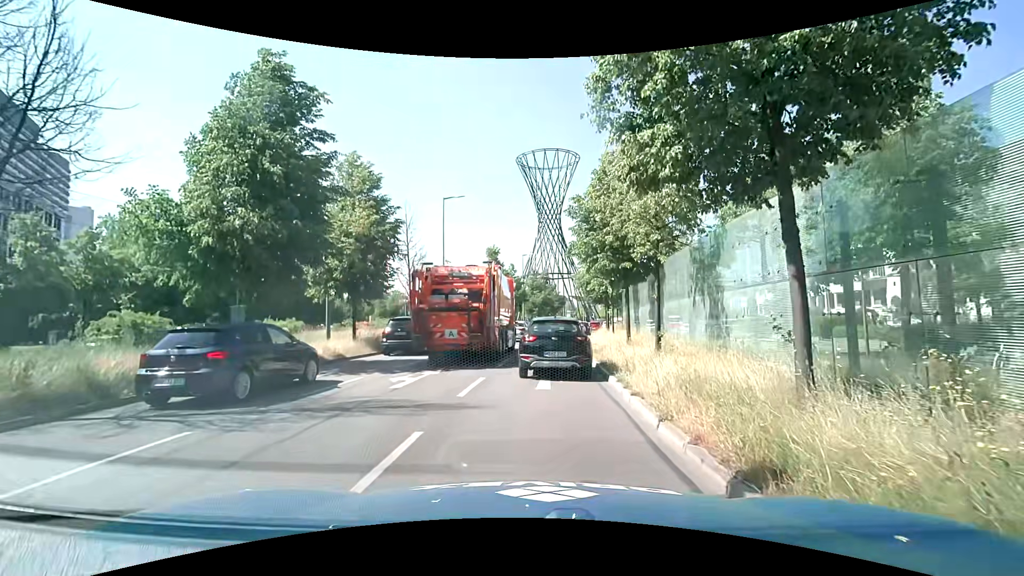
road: primary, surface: asphalt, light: Day
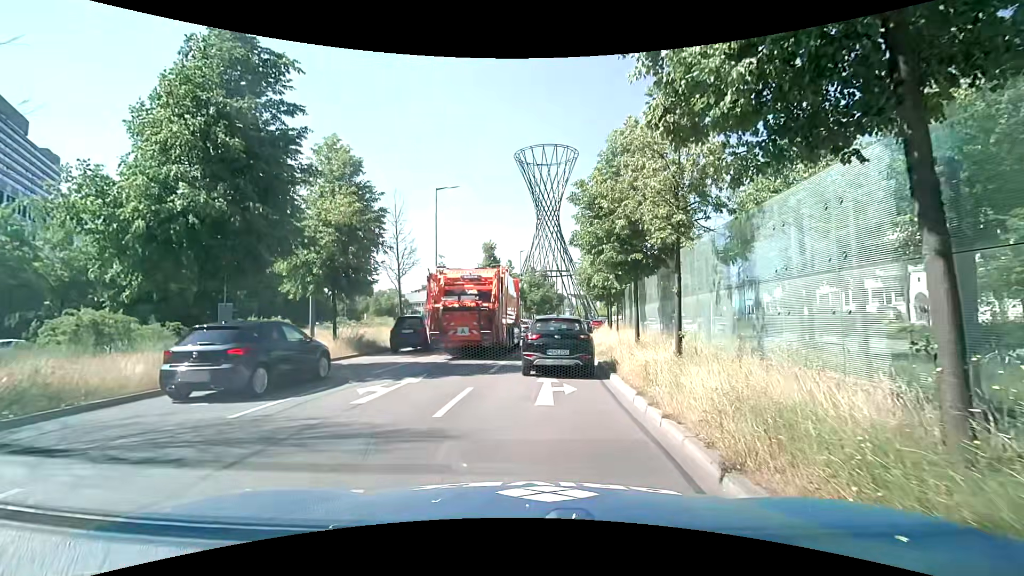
(0.0, +2.1) m; -1°
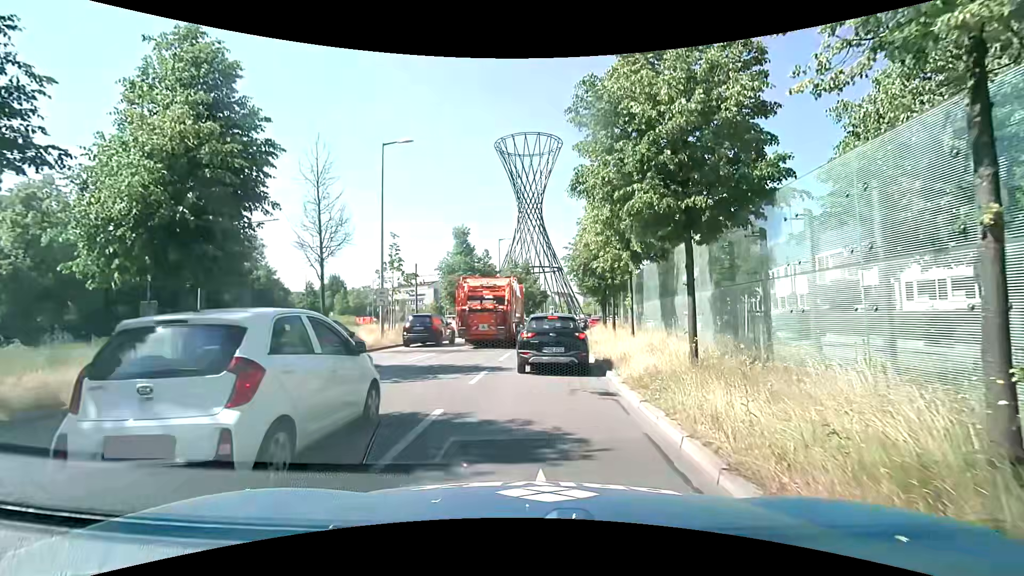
(+0.3, +8.5) m; +5°
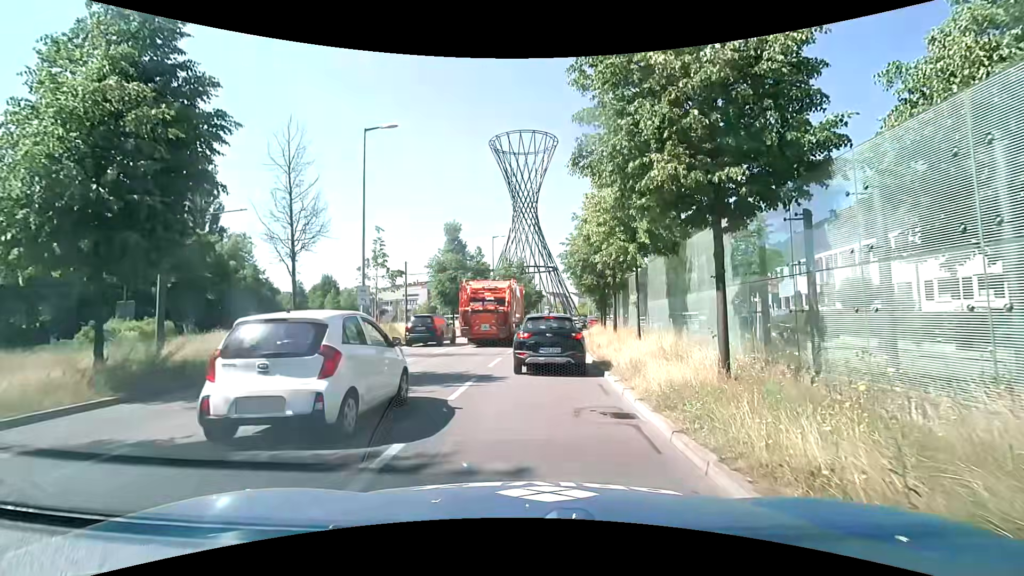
(0.0, +2.0) m; -1°
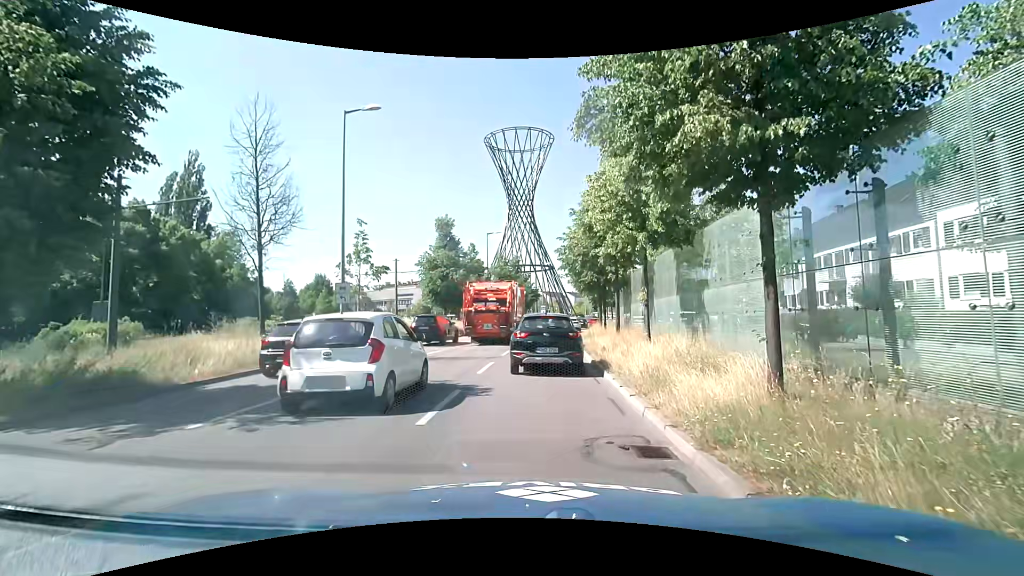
(0.0, +2.0) m; +2°
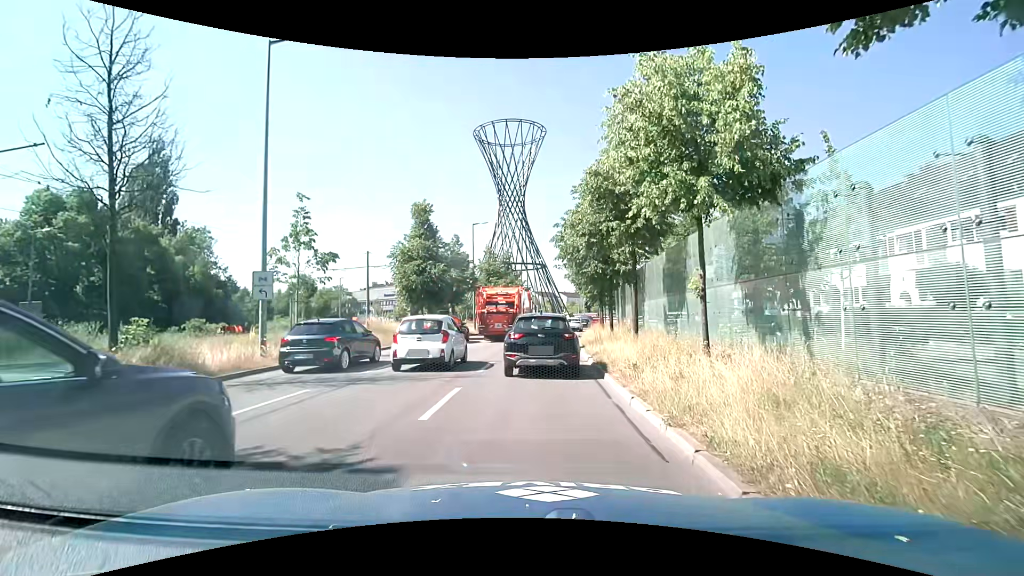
(-0.1, +5.6) m; -1°
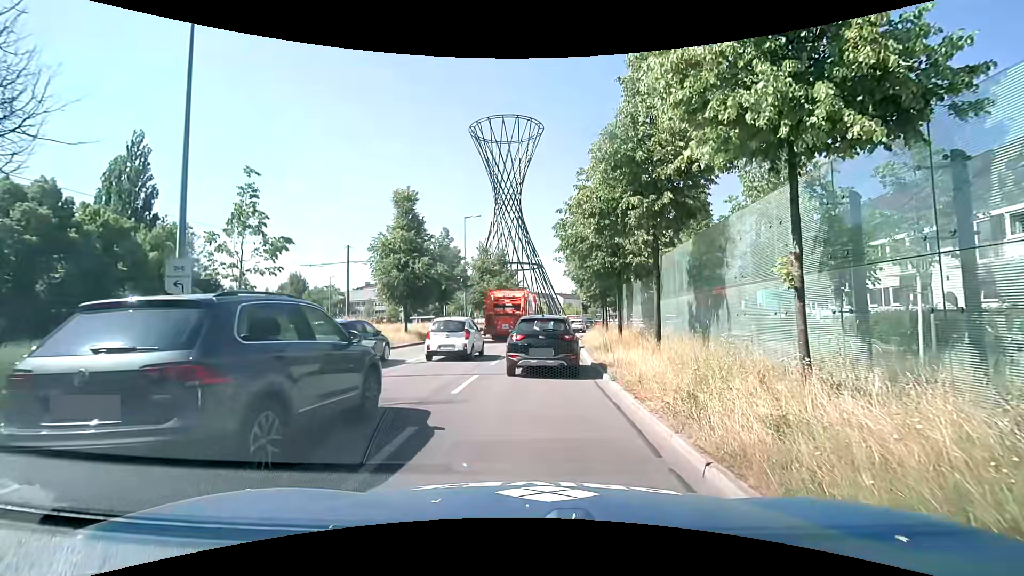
(0.0, +3.5) m; 0°
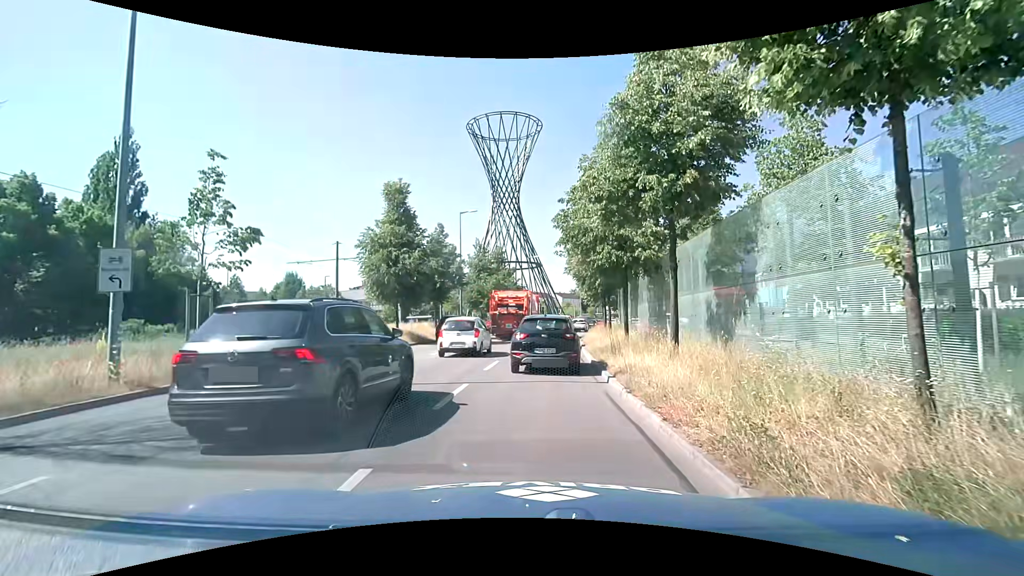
(0.0, +1.8) m; +1°
